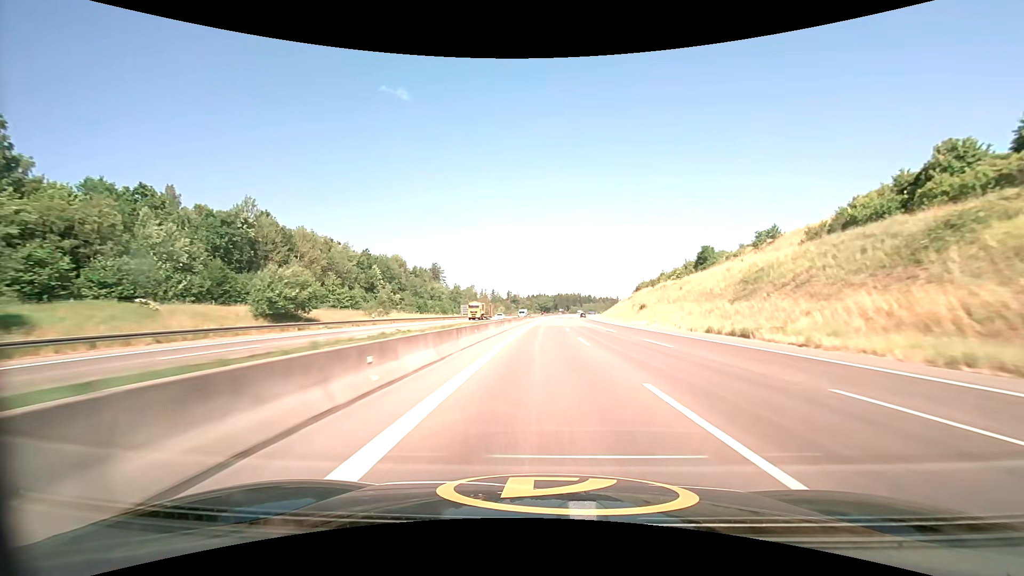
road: motorway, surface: asphalt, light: Day
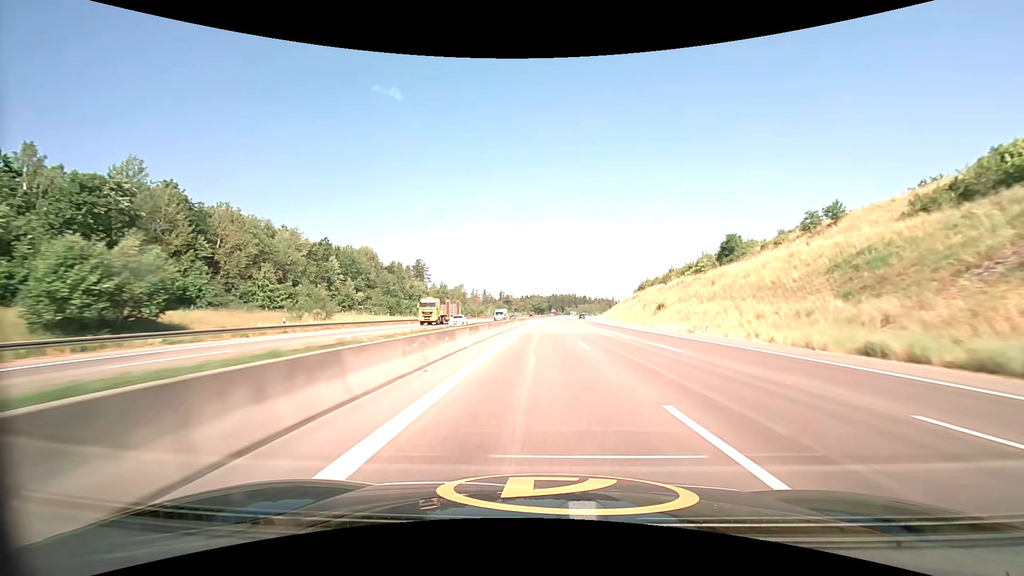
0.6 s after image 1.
(+0.1, +20.1) m; +1°
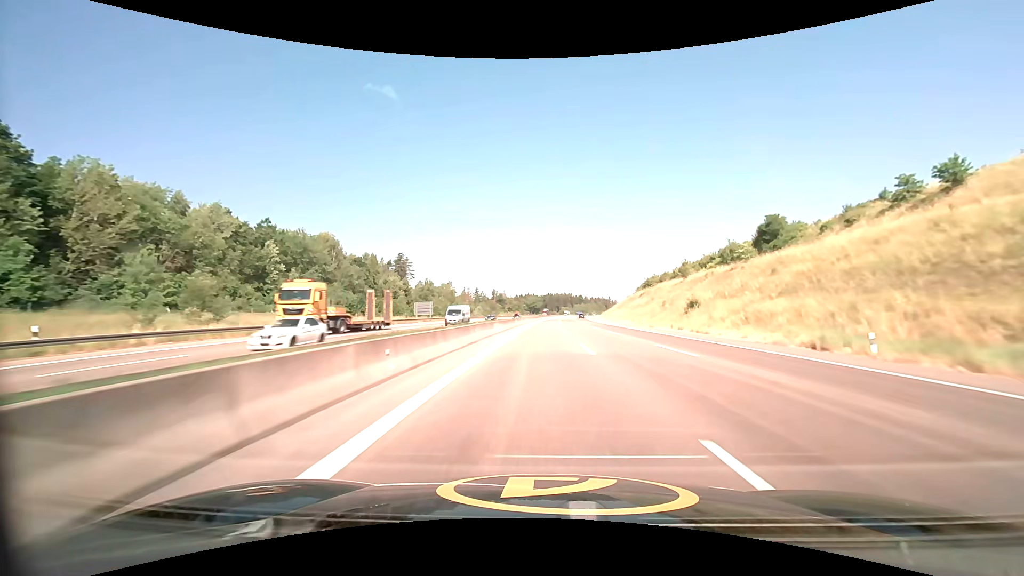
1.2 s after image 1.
(+0.1, +20.1) m; +1°
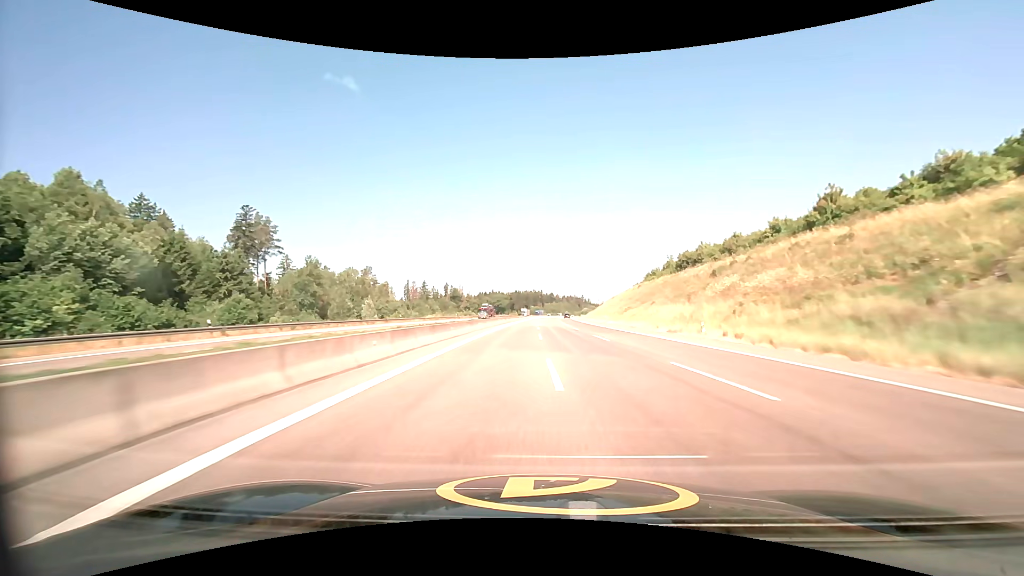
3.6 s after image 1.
(+2.2, +80.3) m; +3°
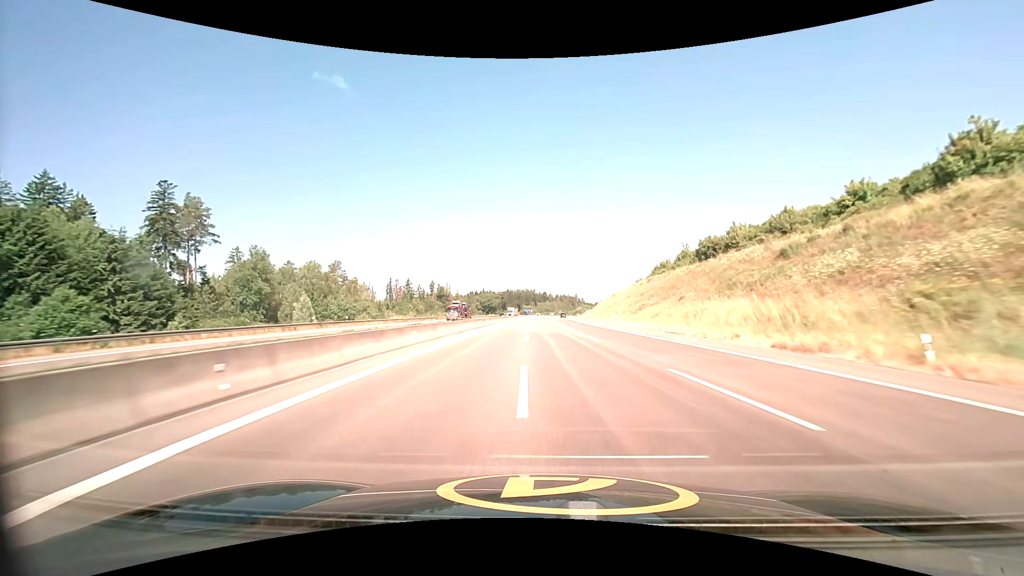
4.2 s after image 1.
(+0.2, +20.1) m; +1°
(0, +10) (0, +20) (0, +30) (0, +40) (+1, +50) (+1, +60) (+1, +70) (+2, +80) (+2, +90) (+2, +100) m
